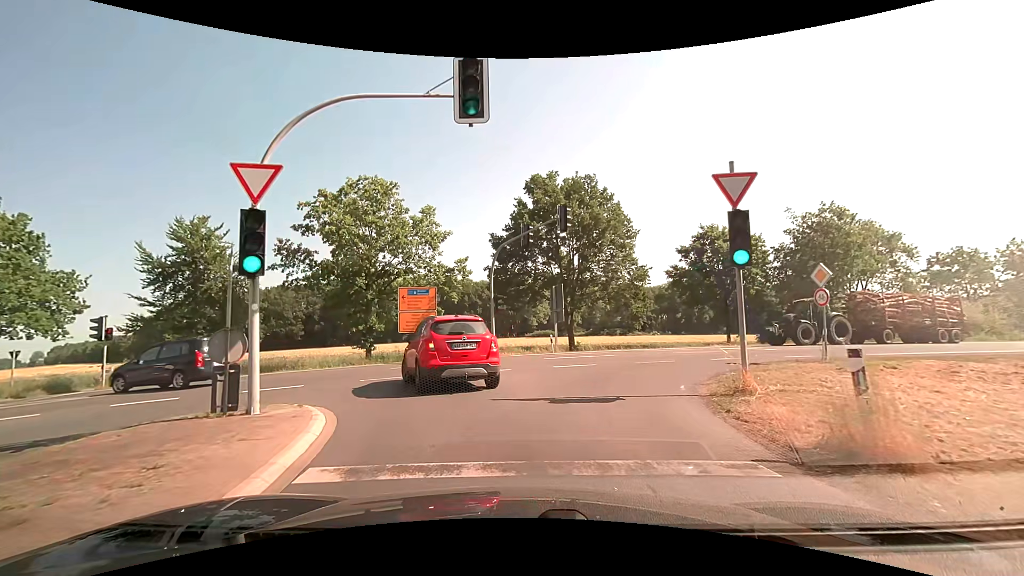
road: secondary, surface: asphalt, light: Day
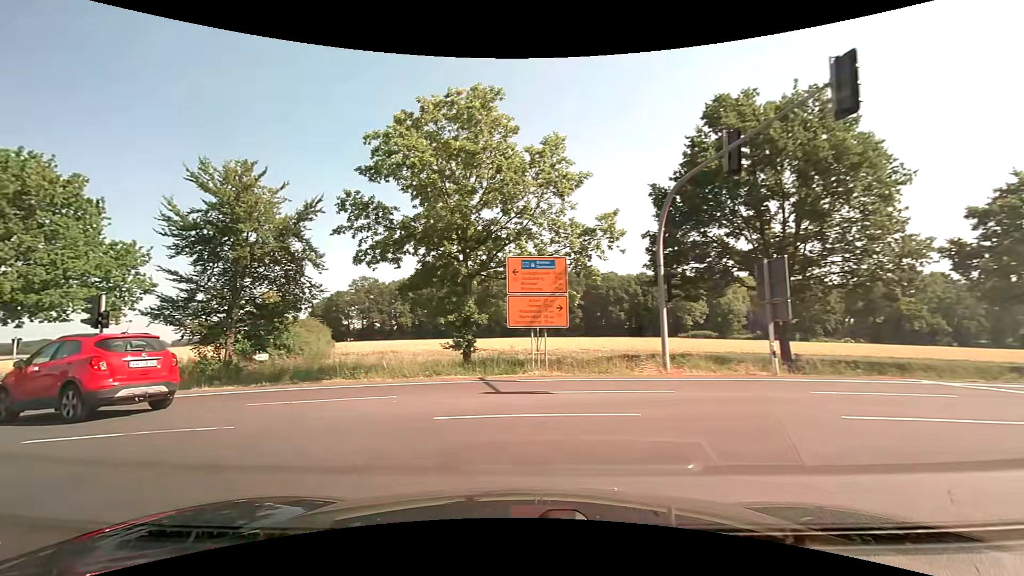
(-1.1, +11.9) m; -17°
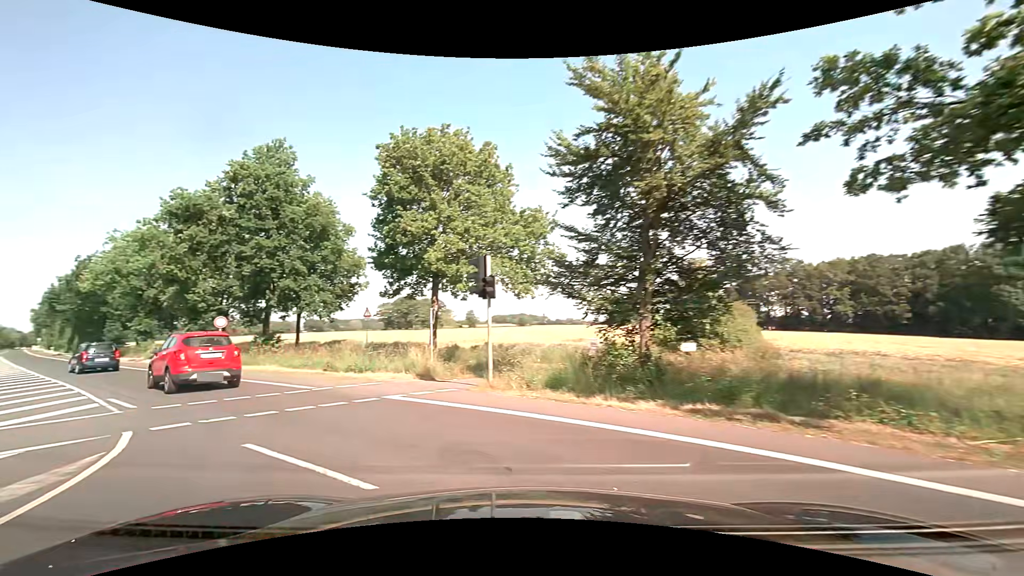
(-3.5, +9.0) m; -44°
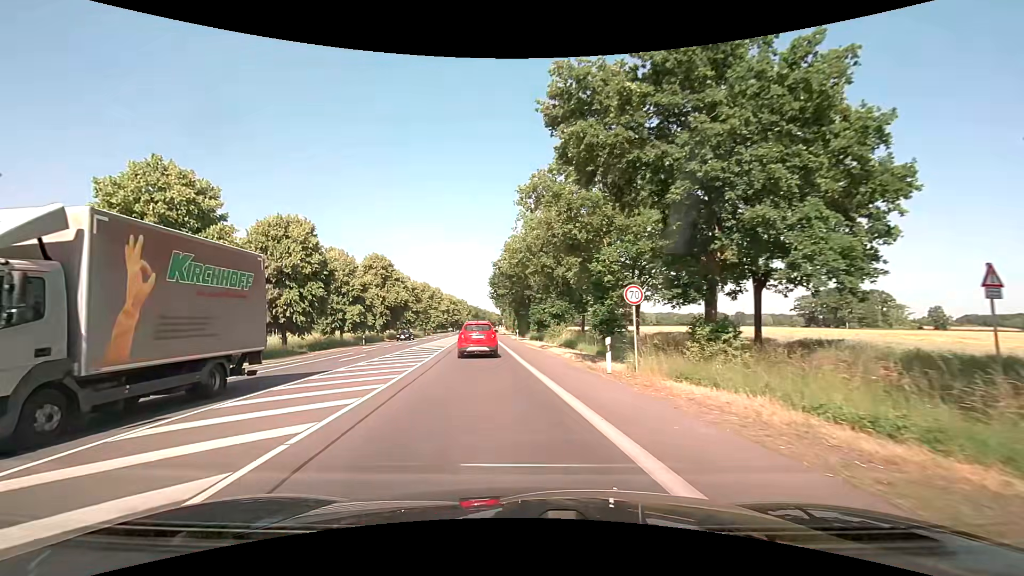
(-7.5, +14.9) m; -43°
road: primary
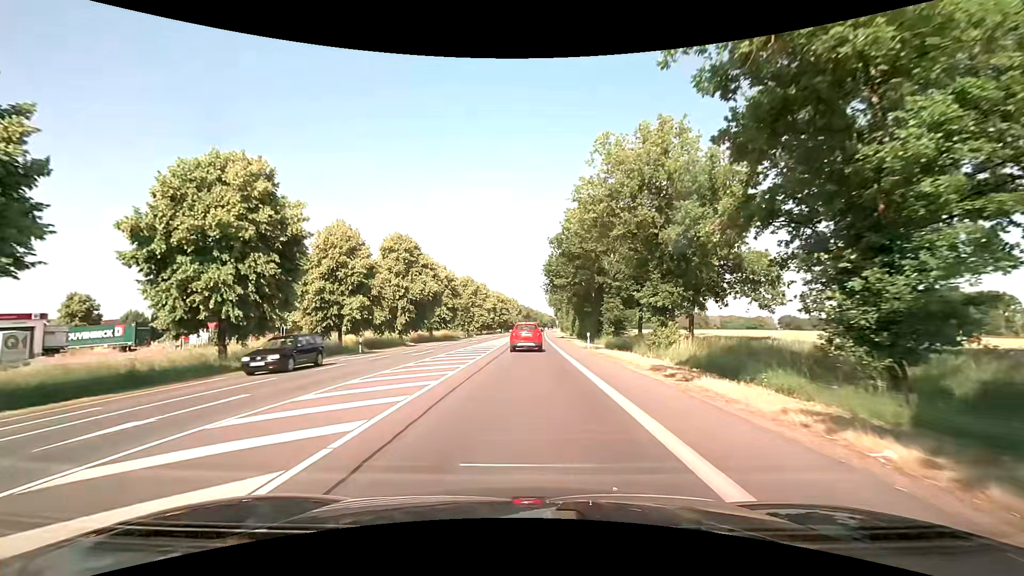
(-1.5, +18.2) m; -6°
